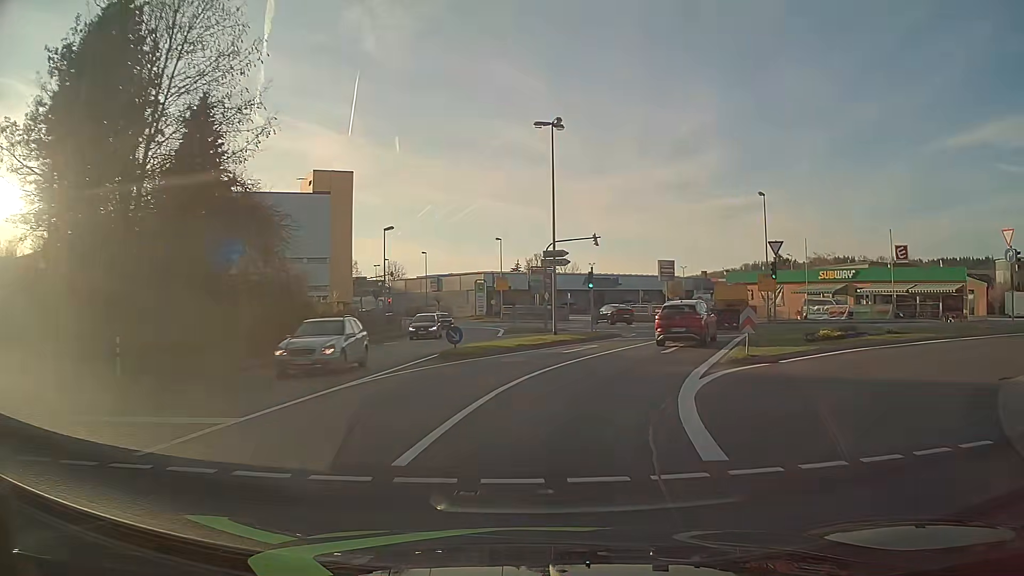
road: tertiary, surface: asphalt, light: Day
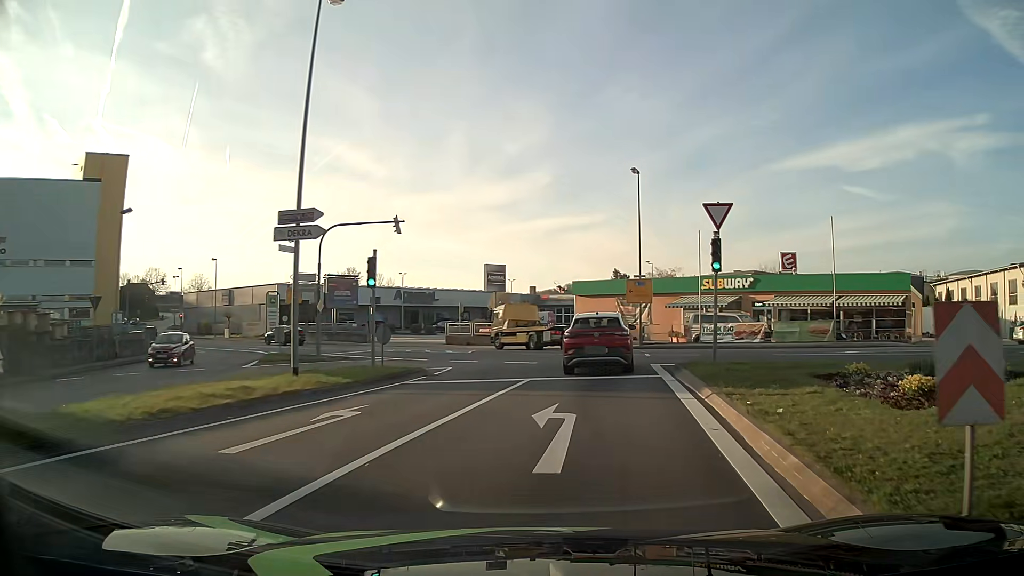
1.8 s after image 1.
(+2.0, +15.2) m; +15°
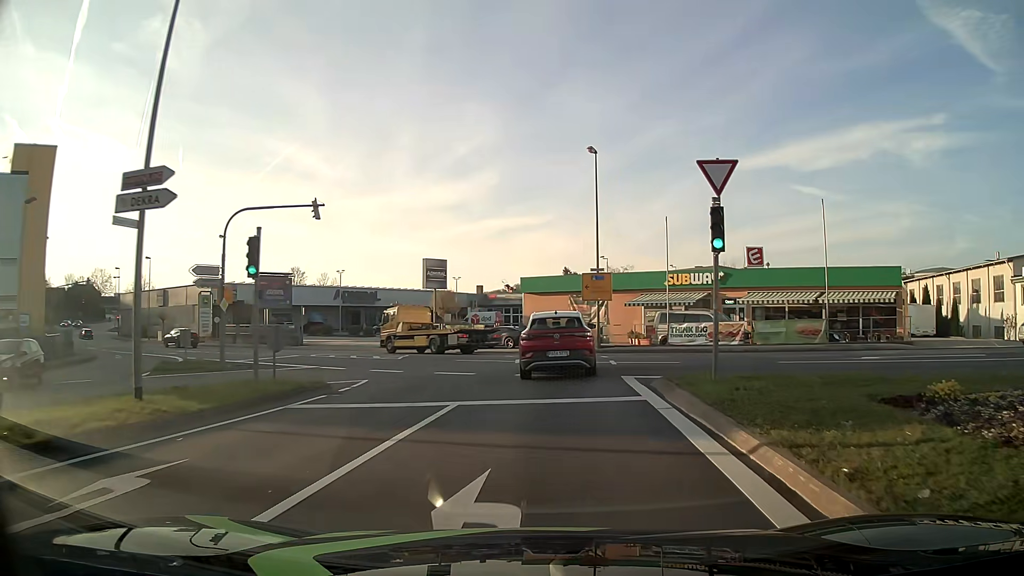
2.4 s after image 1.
(+0.2, +4.9) m; +4°
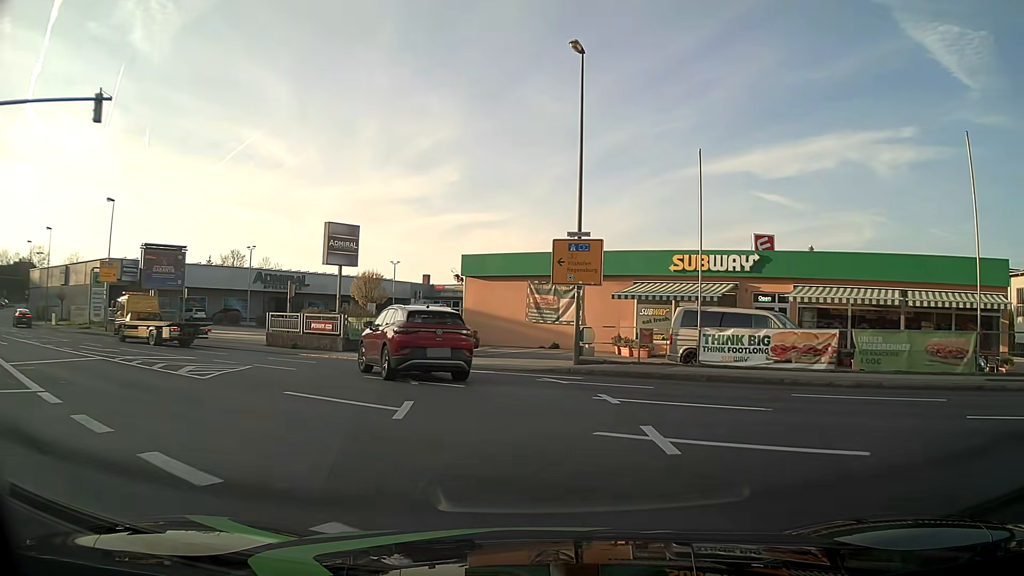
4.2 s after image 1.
(+0.6, +13.5) m; +5°
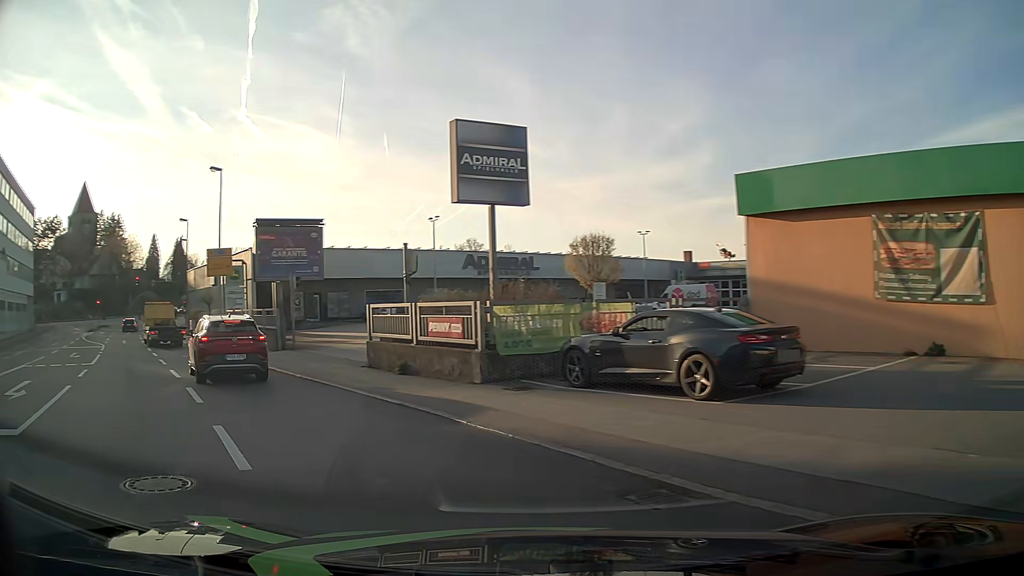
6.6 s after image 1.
(-1.5, +16.8) m; -22°
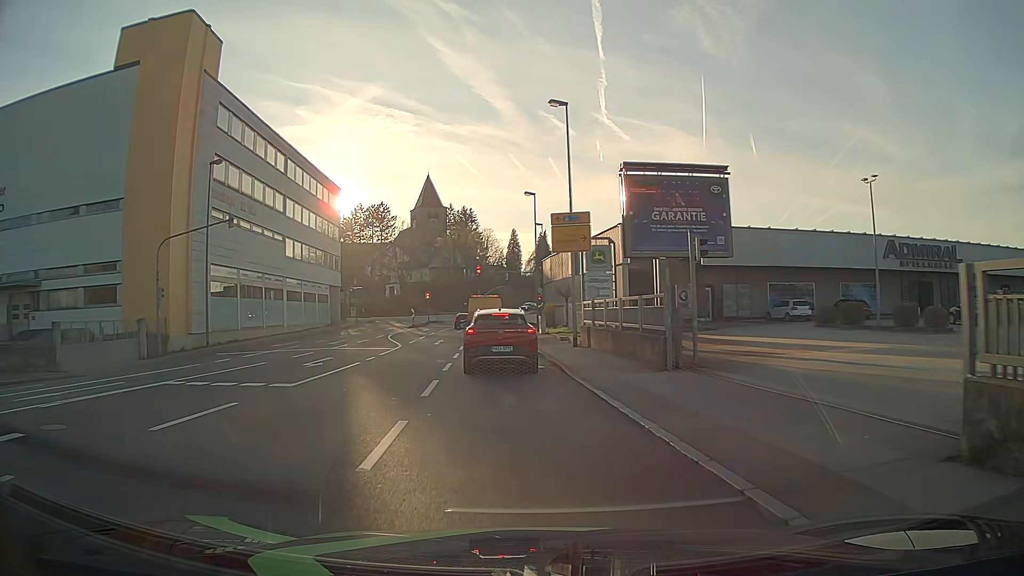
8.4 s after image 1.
(-4.2, +11.9) m; -33°
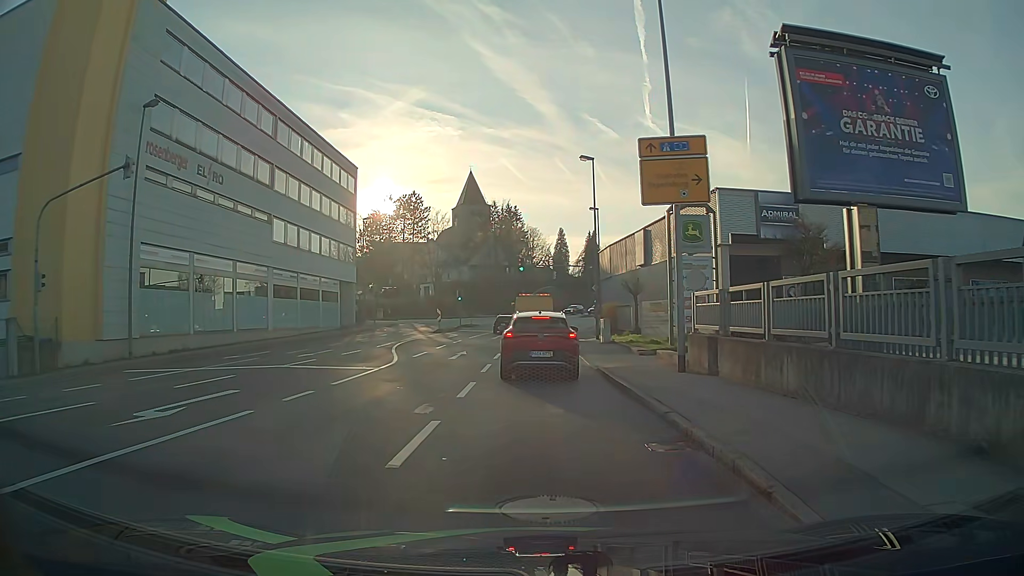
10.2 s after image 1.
(-0.5, +11.8) m; -4°
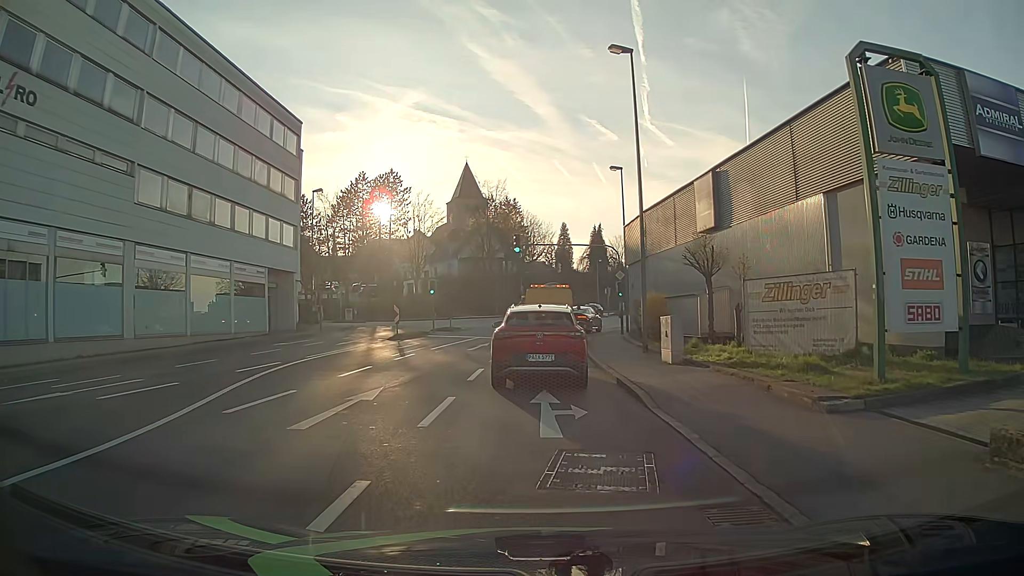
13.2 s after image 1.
(+0.1, +15.5) m; 0°
(0, +10) (0, +20) (0, +30) (+2, +40) (+3, +50) (+6, +59) (+9, +69) (+13, +78) (+18, +87) (+23, +96) m
